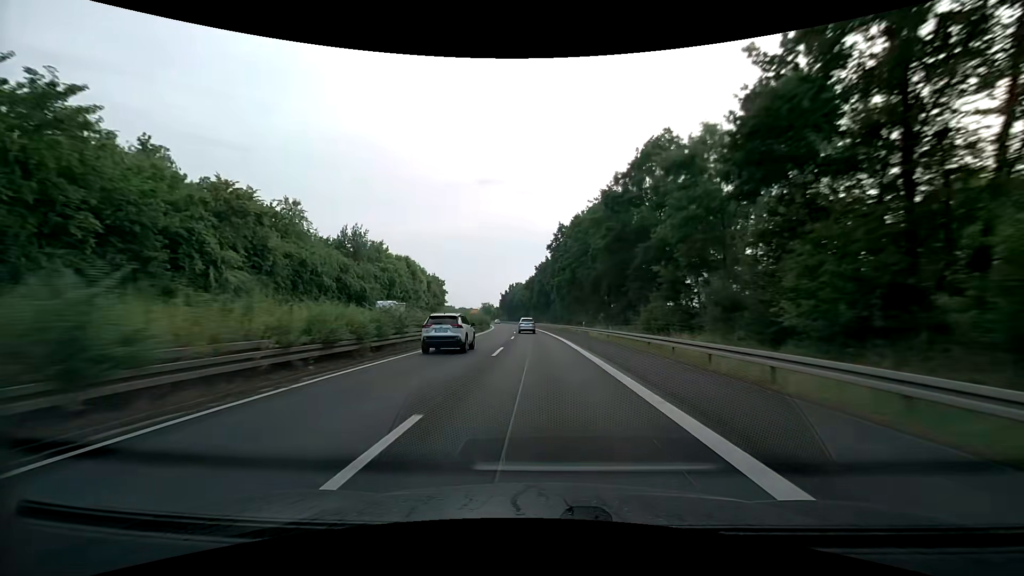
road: trunk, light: Day
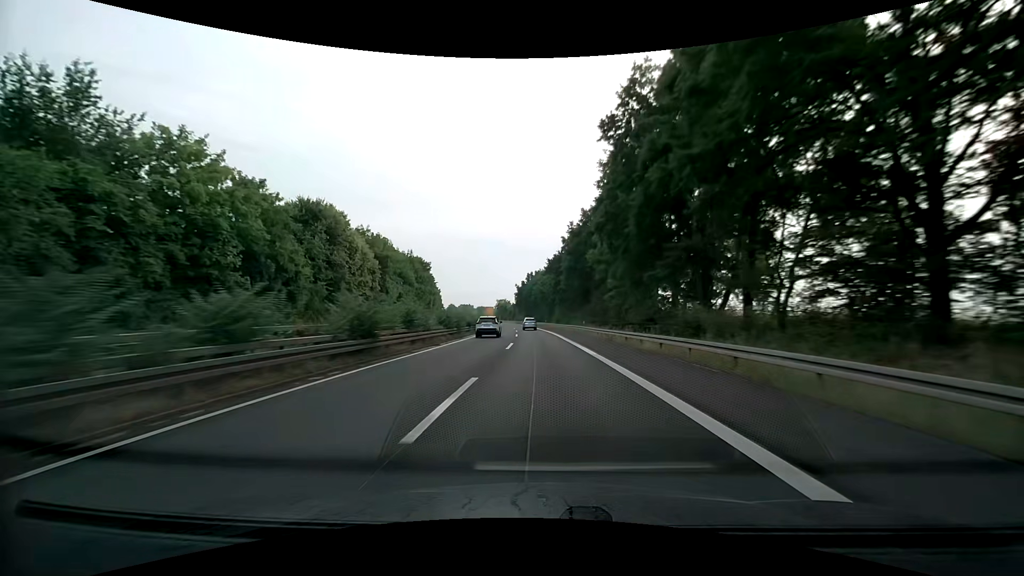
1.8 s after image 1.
(-1.2, +49.5) m; -3°
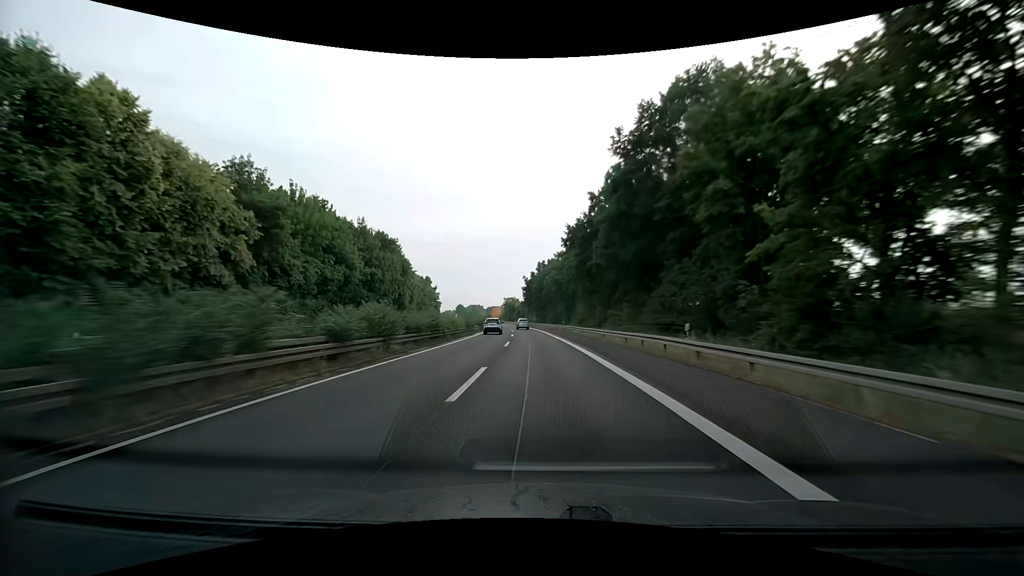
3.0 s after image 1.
(-0.5, +33.2) m; -2°
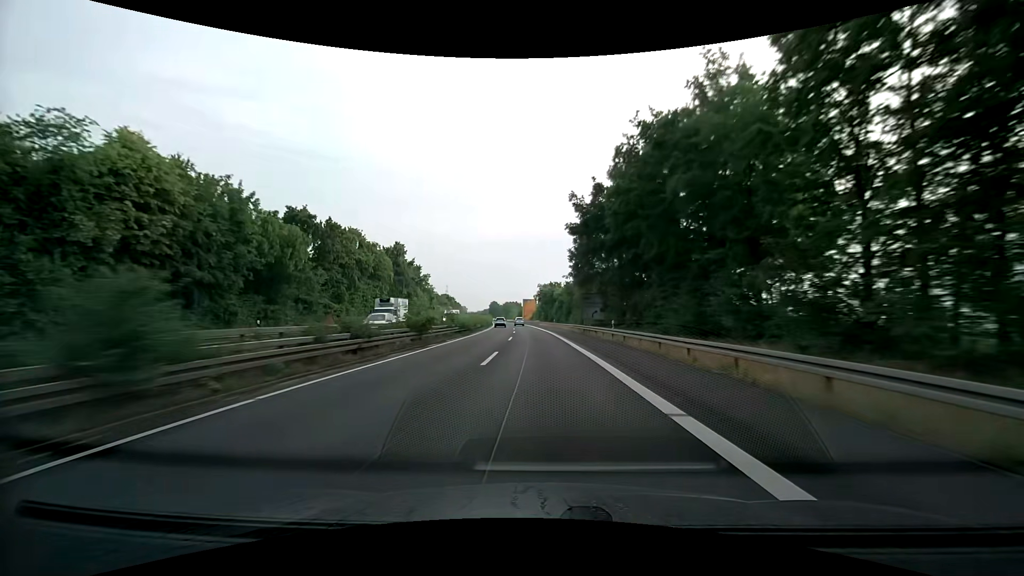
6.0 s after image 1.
(-3.6, +83.3) m; -5°
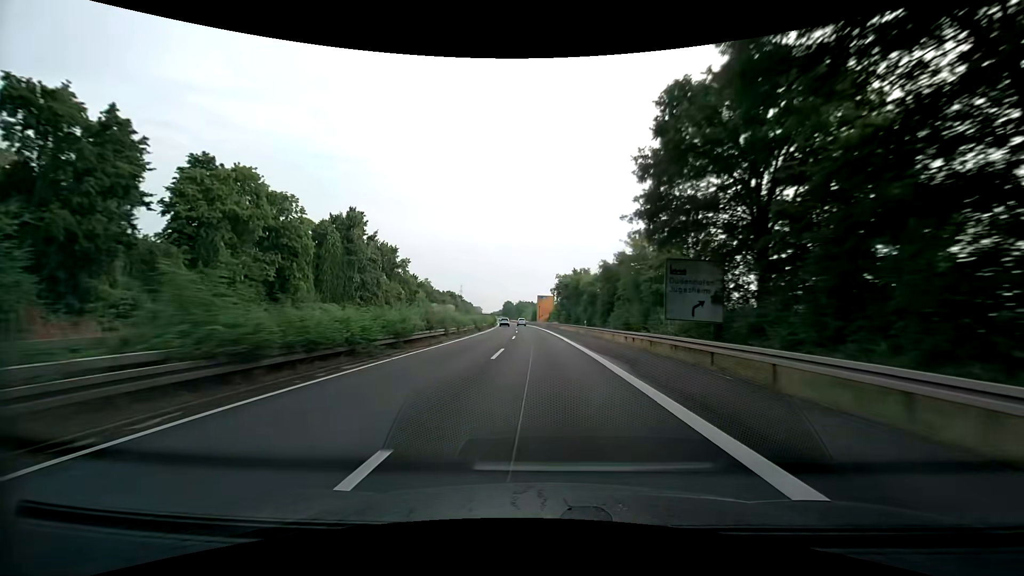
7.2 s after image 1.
(-0.6, +33.5) m; -2°
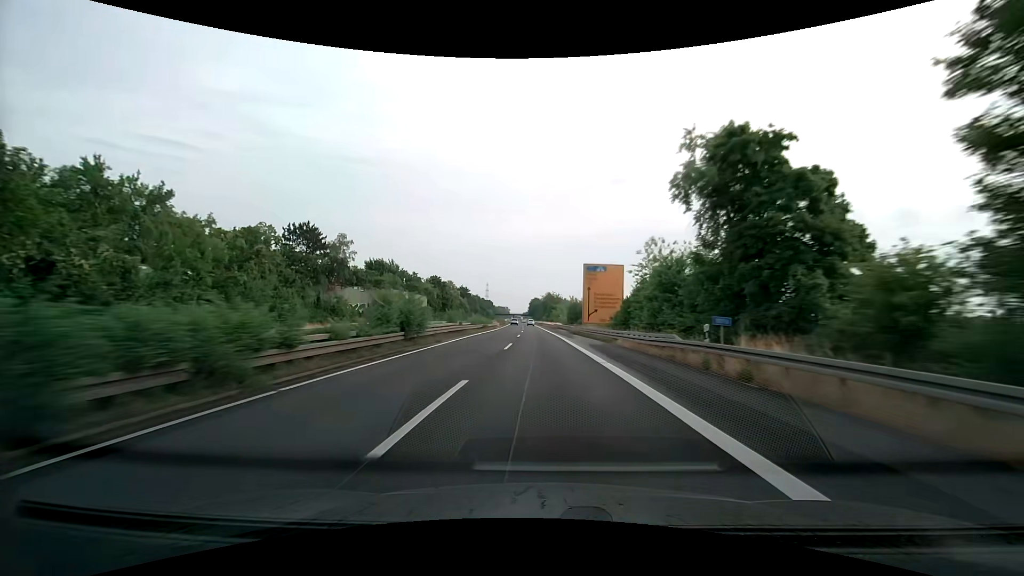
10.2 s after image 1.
(-3.0, +84.0) m; -4°
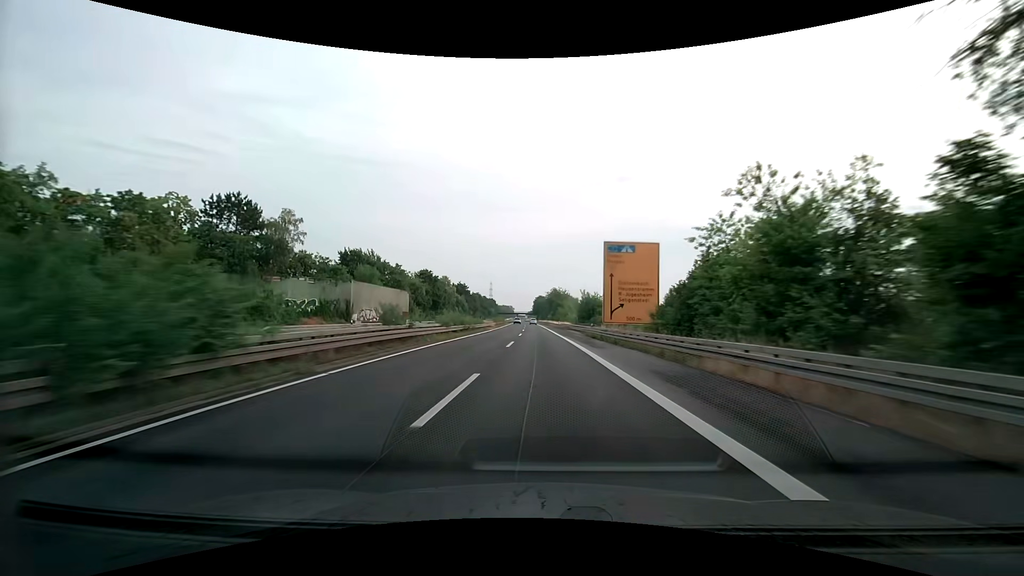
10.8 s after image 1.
(0.0, +16.8) m; 0°
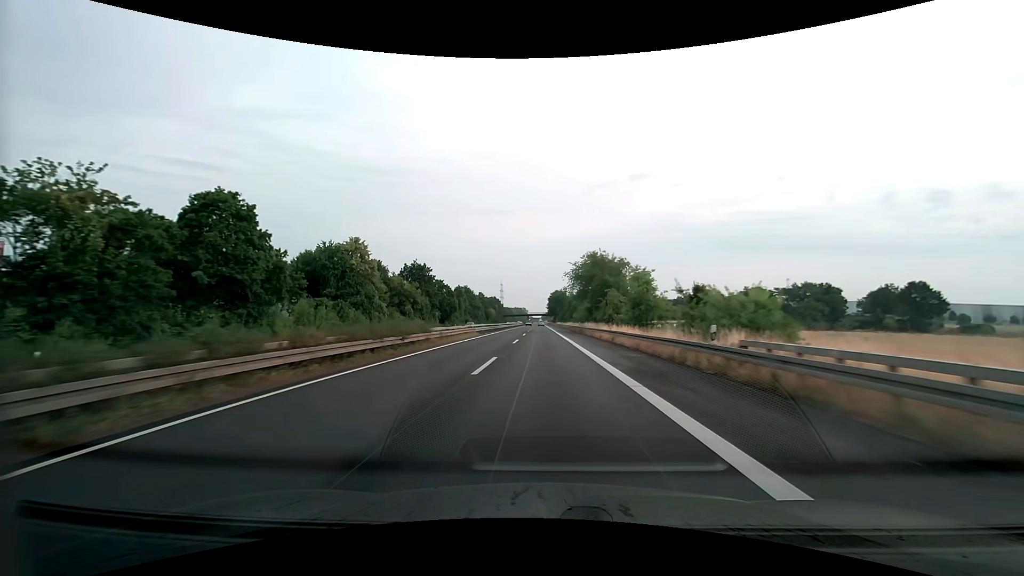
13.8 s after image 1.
(-1.3, +83.7) m; -2°
(0, +10) (0, +20) (0, +30) (0, +40) (0, +50) (0, +60) (0, +70) (0, +80) (0, +90) (0, +100) m
